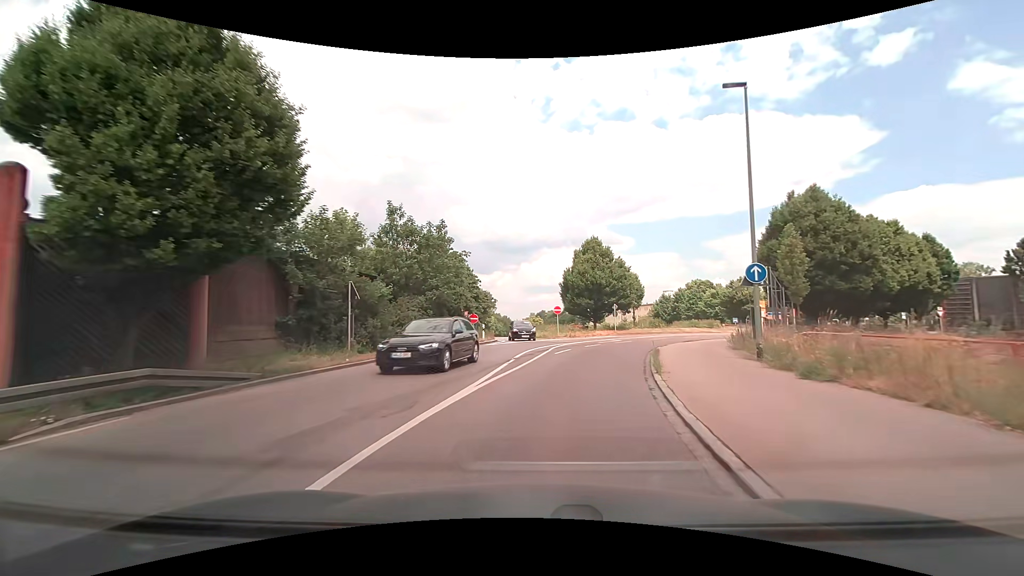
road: secondary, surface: asphalt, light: Day
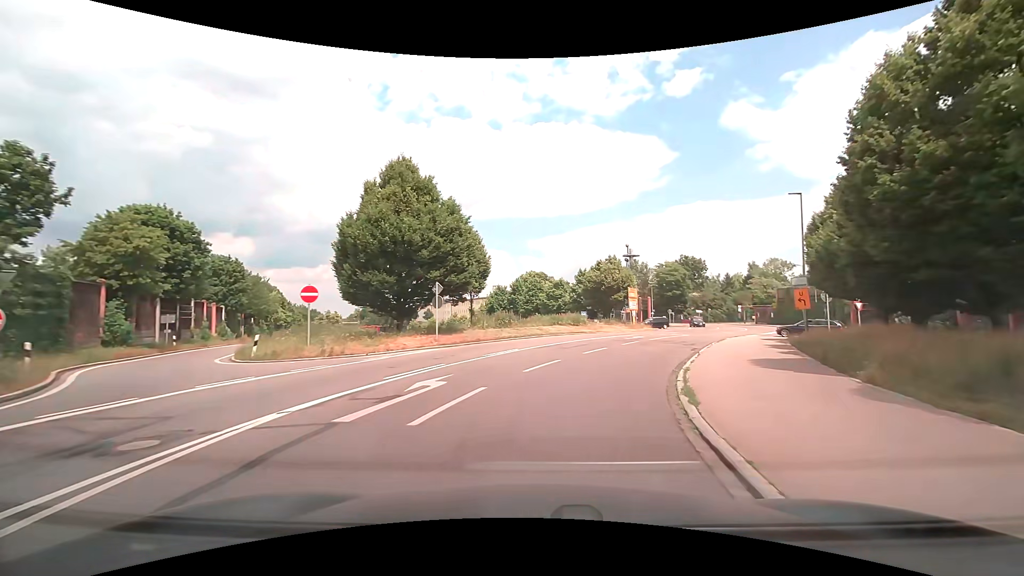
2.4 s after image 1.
(+3.4, +24.4) m; +19°
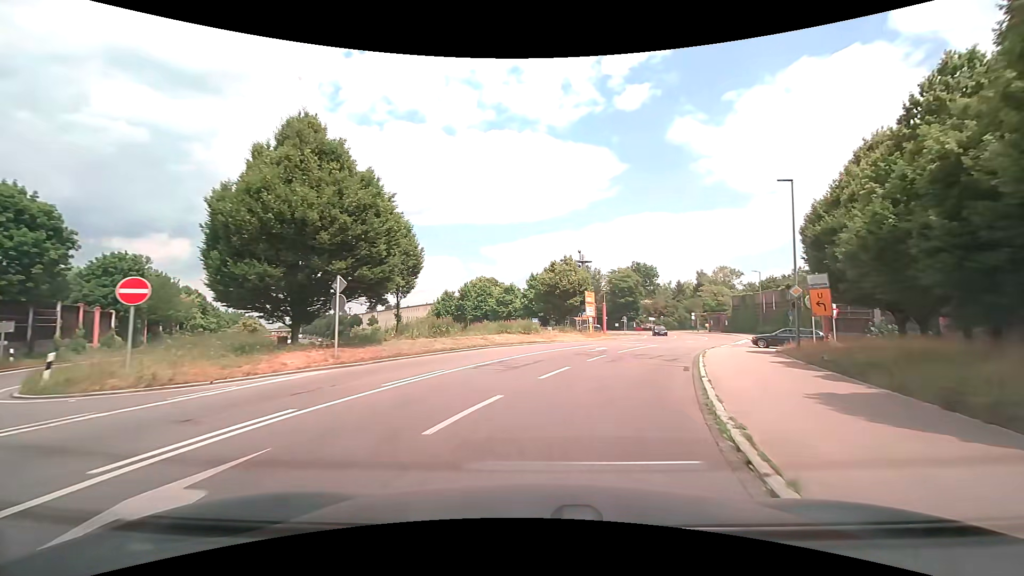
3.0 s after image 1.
(+0.3, +6.0) m; +5°
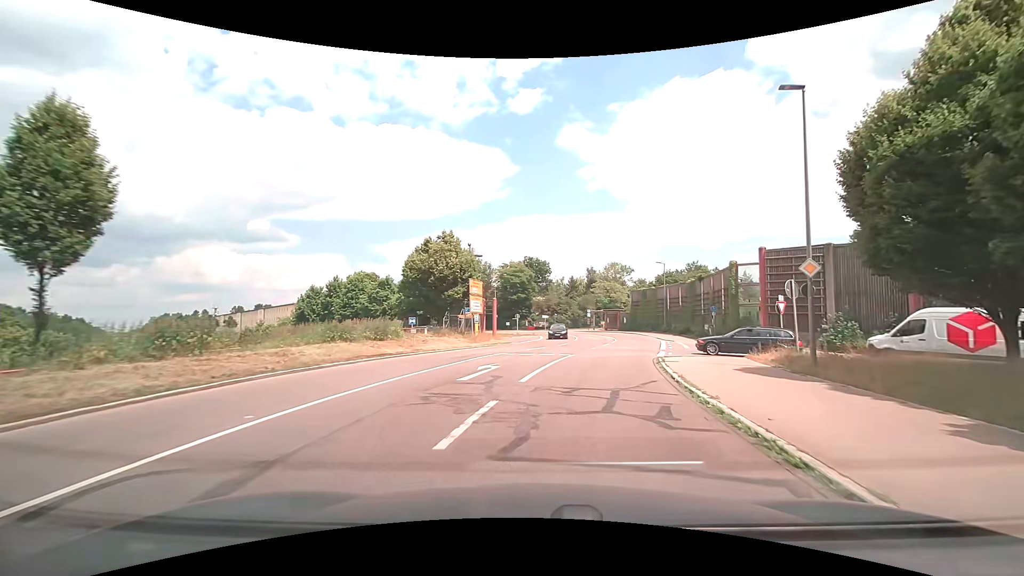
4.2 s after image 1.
(+1.3, +12.3) m; +12°
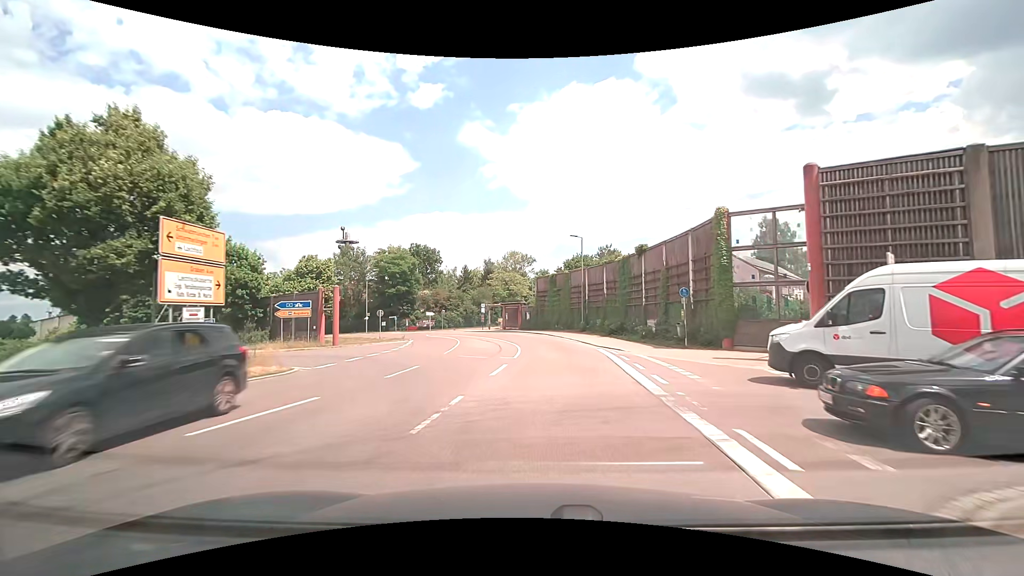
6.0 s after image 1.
(+2.6, +18.9) m; +12°
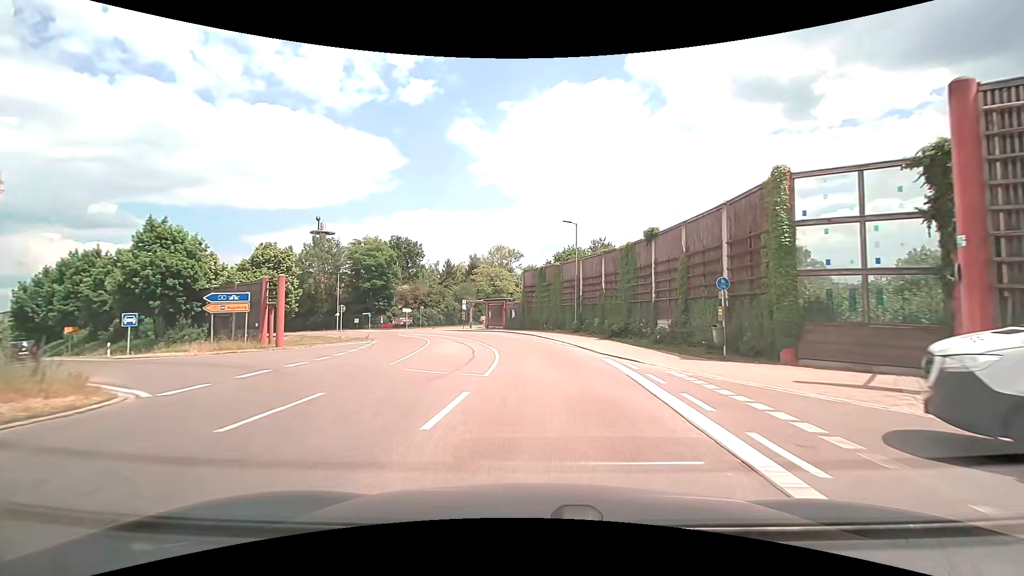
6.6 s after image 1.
(0.0, +6.4) m; +1°
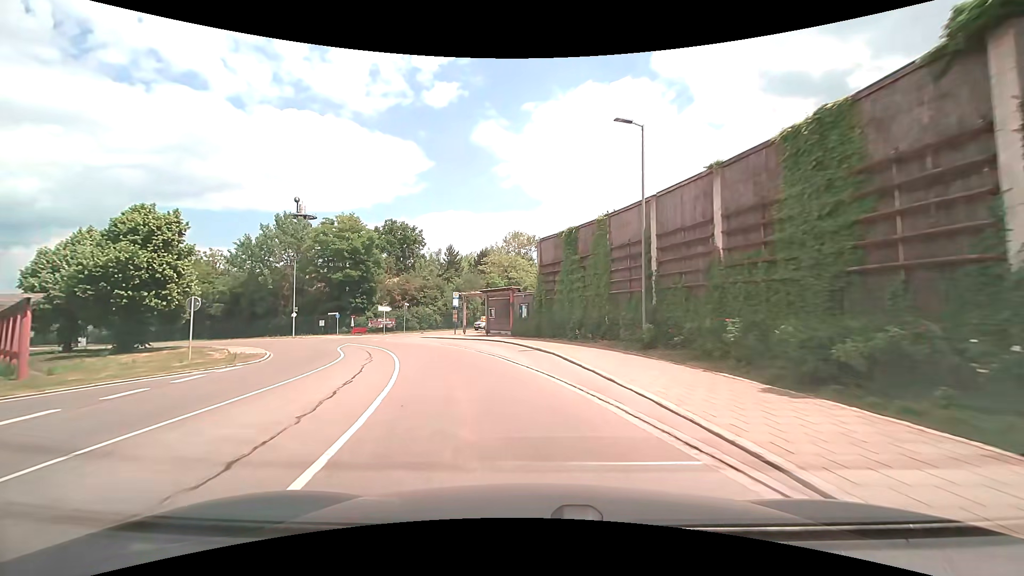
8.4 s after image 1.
(+0.4, +20.3) m; -2°
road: tertiary
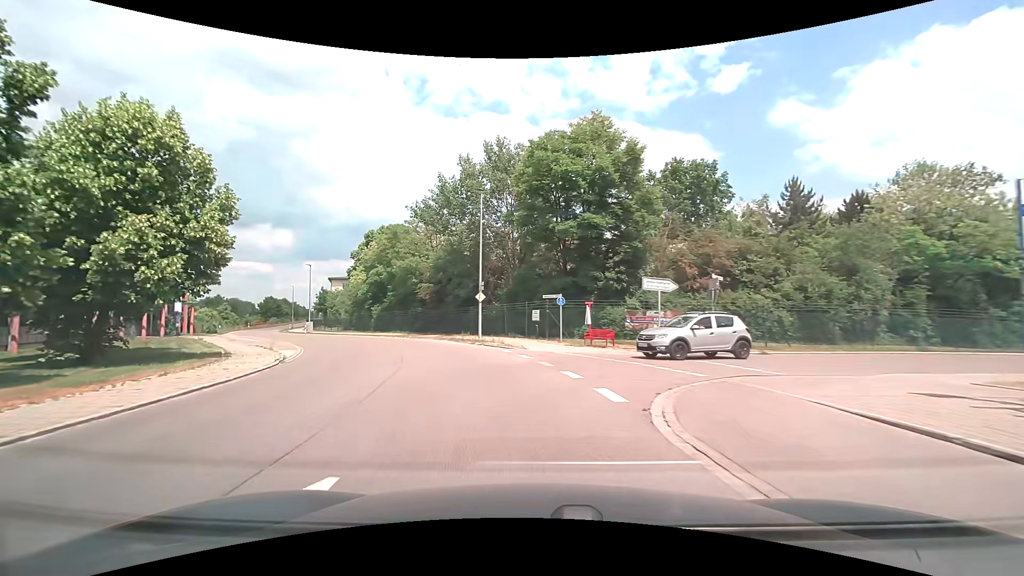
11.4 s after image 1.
(-8.1, +31.6) m; -31°
(-1, +10) (-4, +20) (-8, +29) (-13, +37) (-19, +45) (-25, +53) (-32, +61) (-38, +69) (-43, +77) (-48, +86) m
